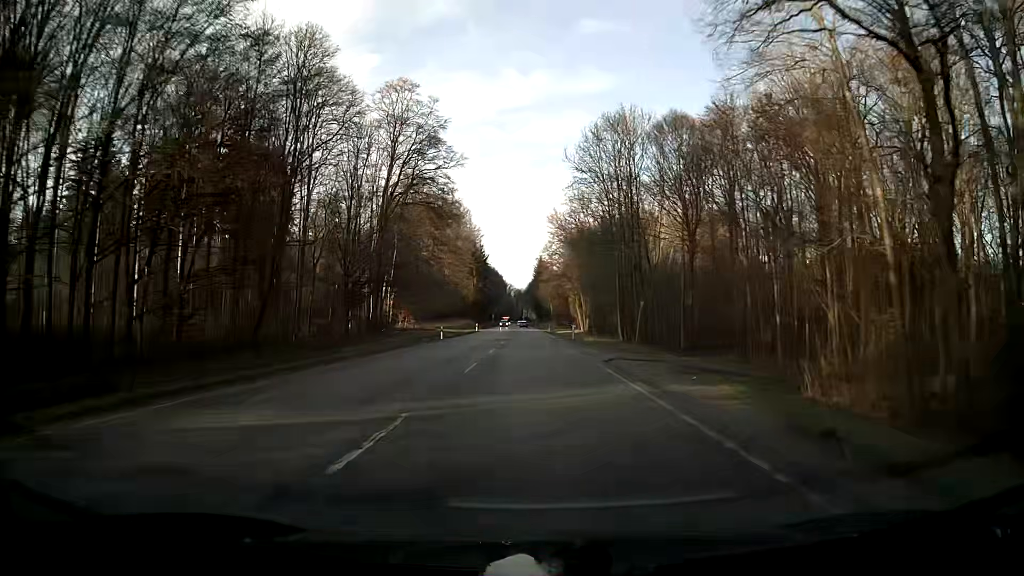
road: secondary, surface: asphalt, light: Day
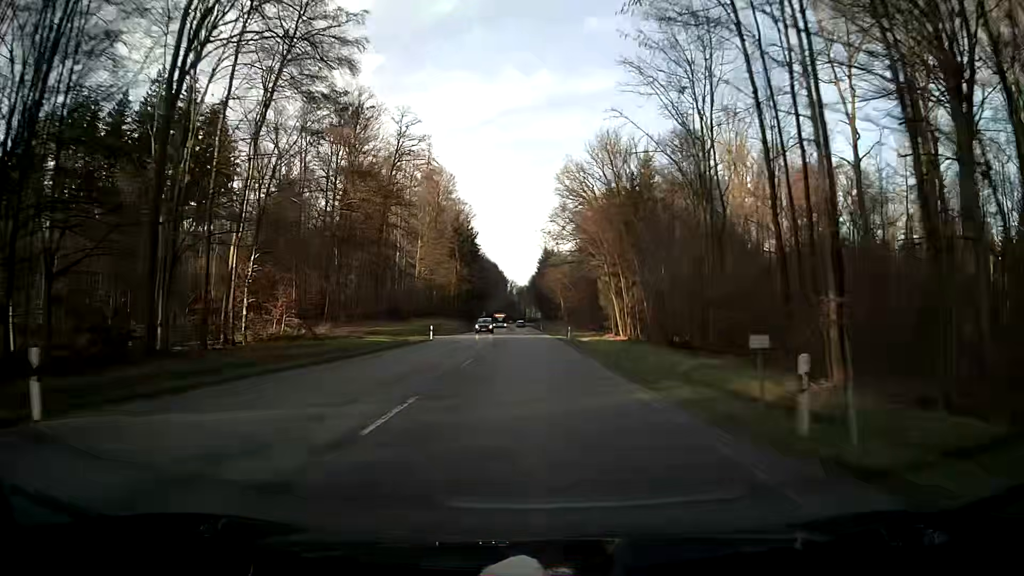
(-0.3, +46.2) m; -1°
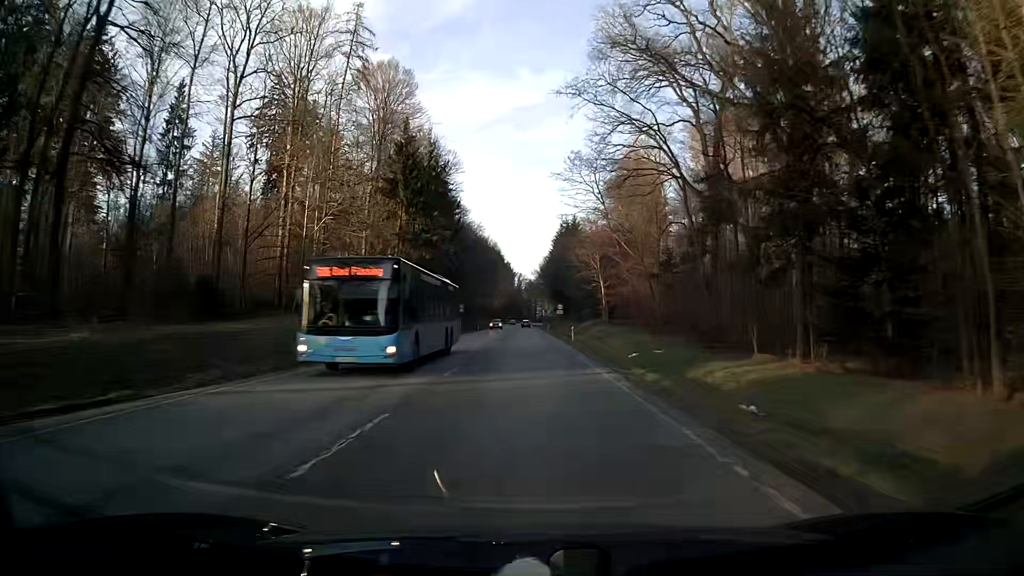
(-0.5, +62.3) m; -1°
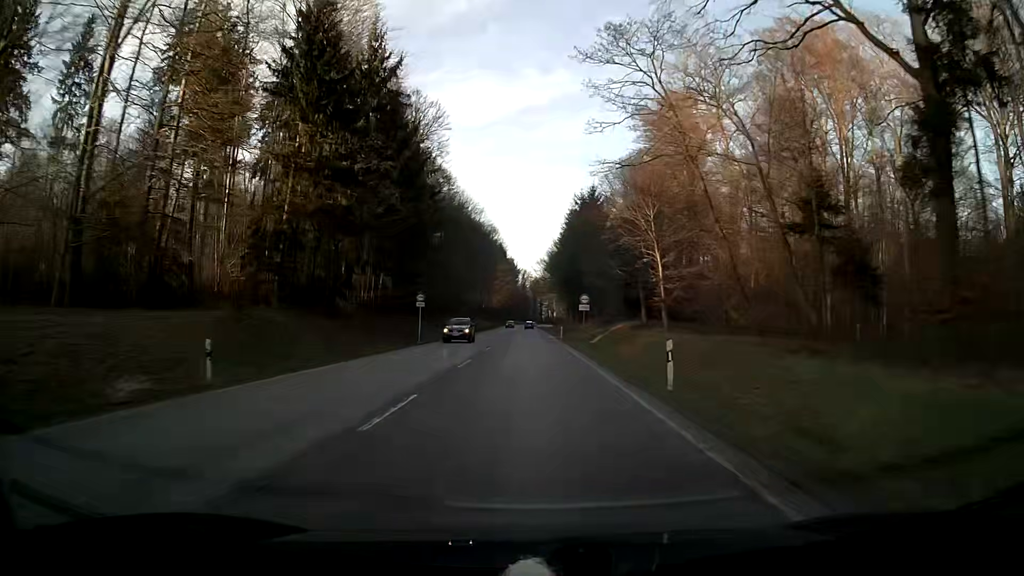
(-0.2, +31.4) m; -1°
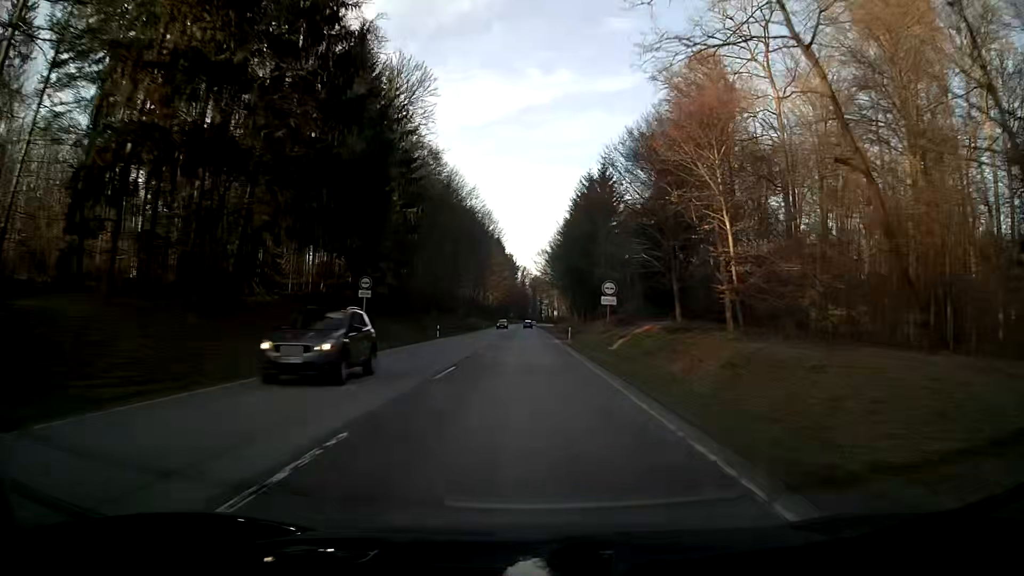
(0.0, +15.7) m; 0°
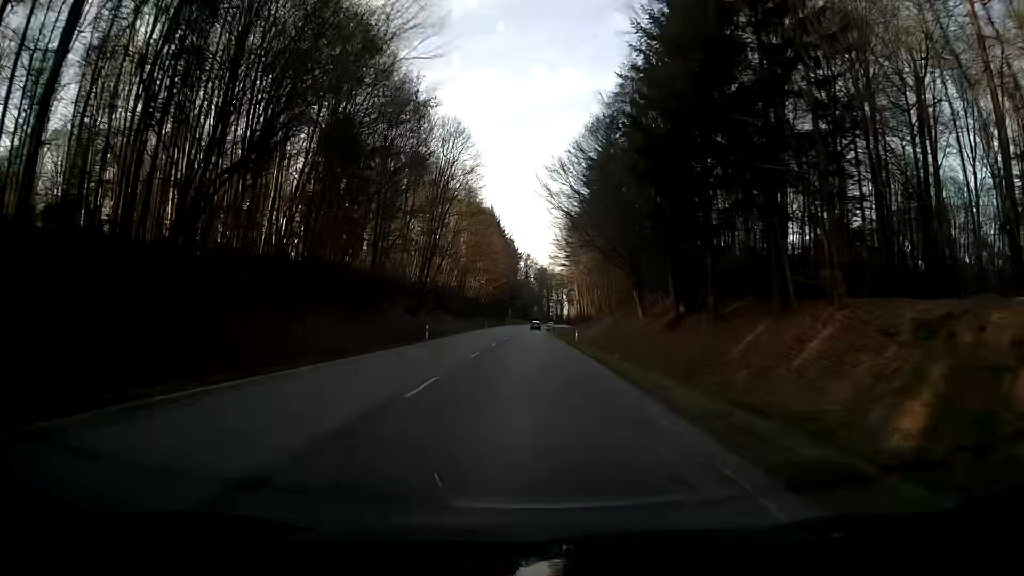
(-0.1, +62.9) m; 0°
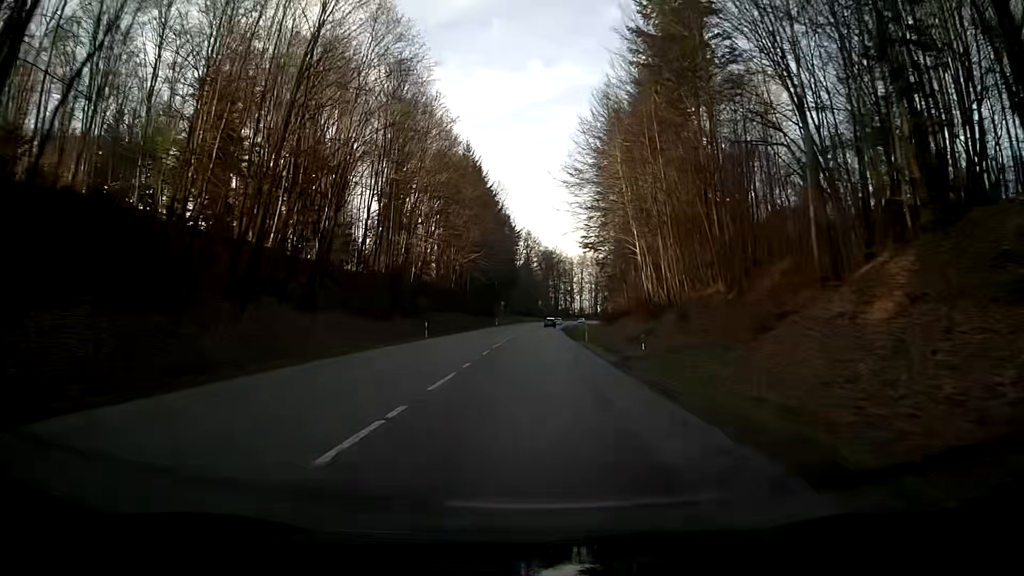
(0.0, +60.5) m; 0°
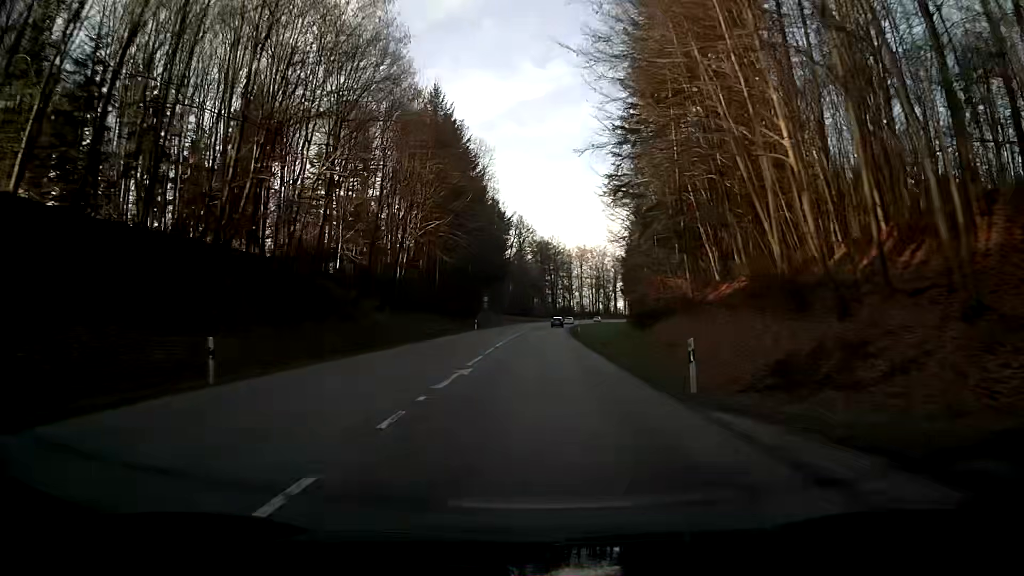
(+0.1, +28.7) m; 0°
